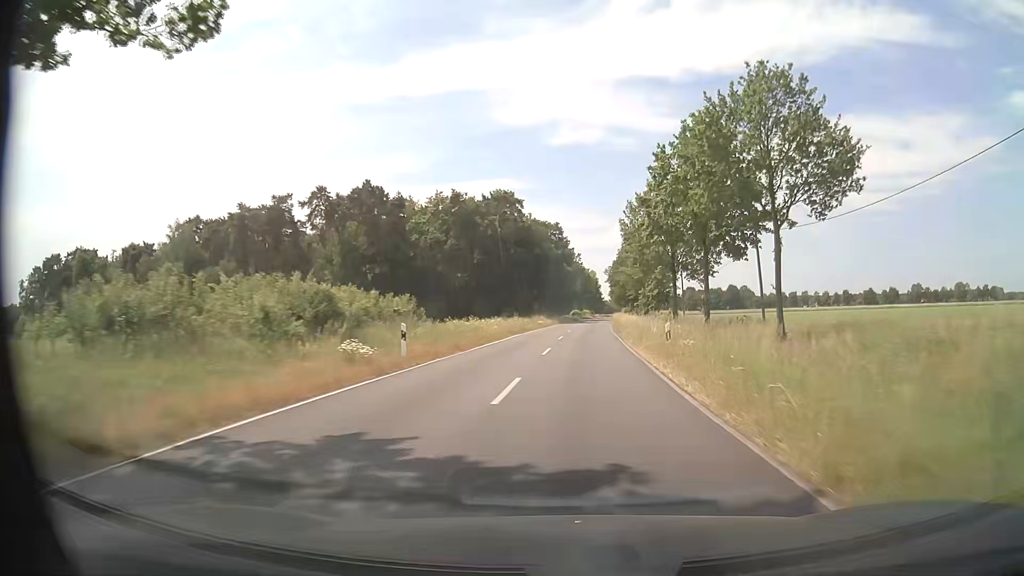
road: secondary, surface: asphalt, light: Day
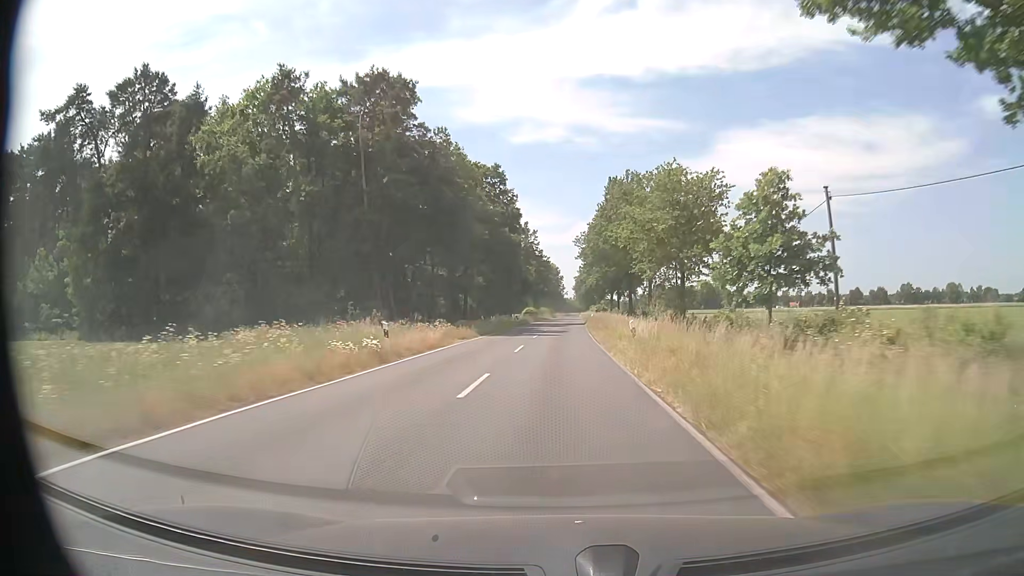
(+2.2, +48.1) m; +4°
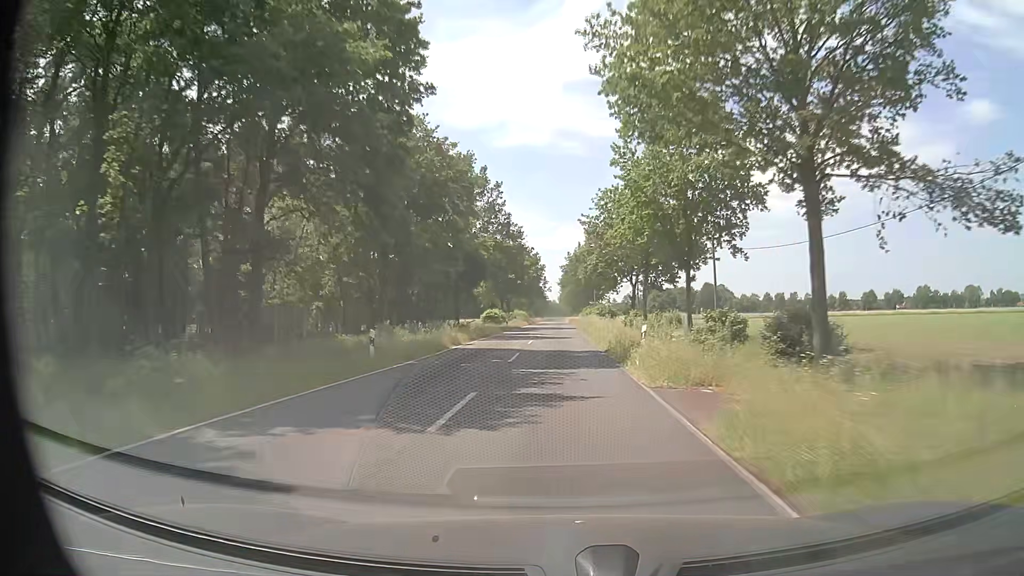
(+0.5, +51.0) m; +1°
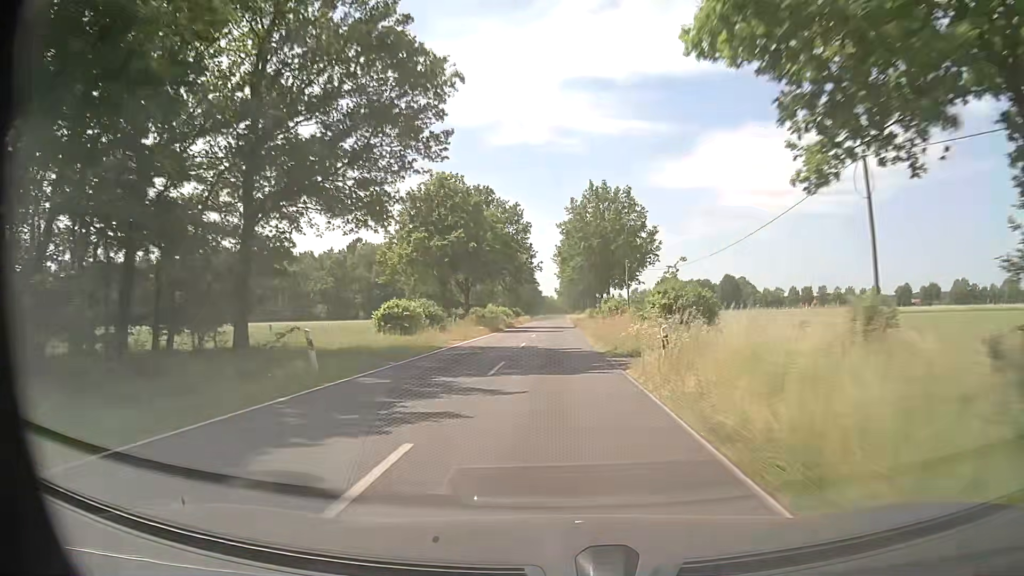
(+0.3, +53.0) m; 0°
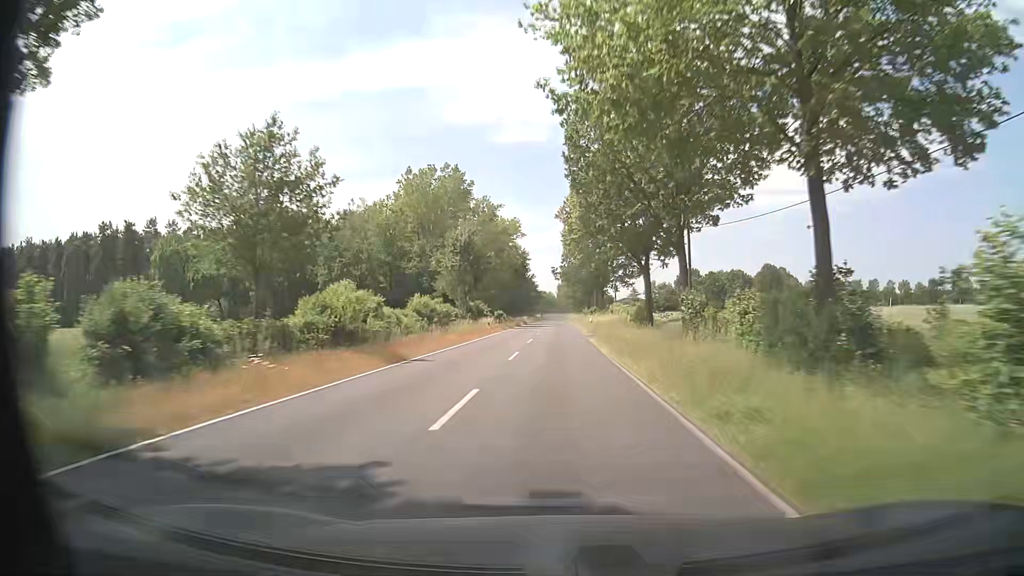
(0.0, +67.4) m; +1°
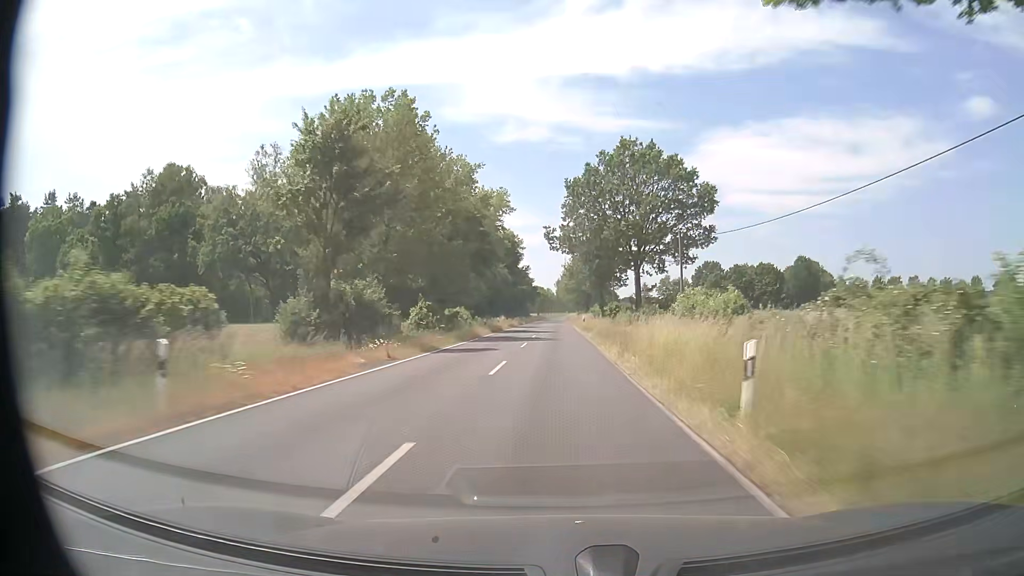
(-0.4, +41.1) m; -1°
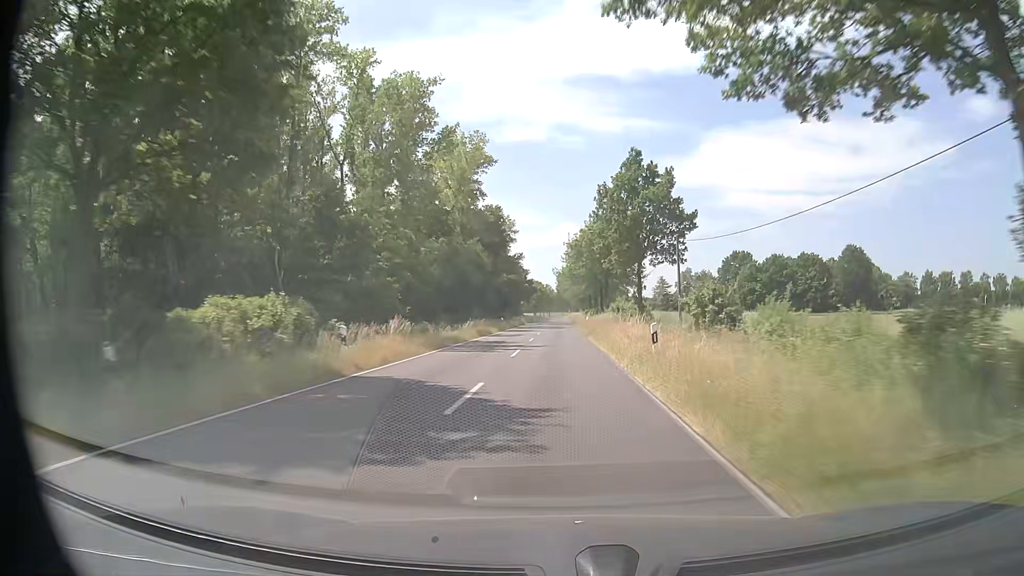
(0.0, +42.2) m; 0°
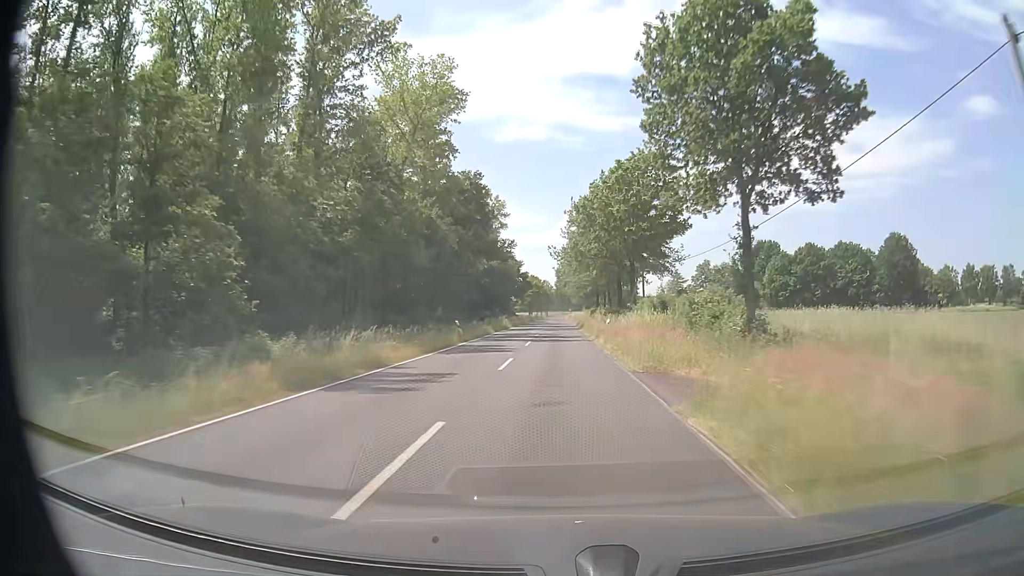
(+0.2, +28.8) m; 0°
(0, +10) (0, +20) (0, +30) (0, +40) (0, +50) (0, +60) (0, +70) (0, +80) (0, +90) (0, +100) m
